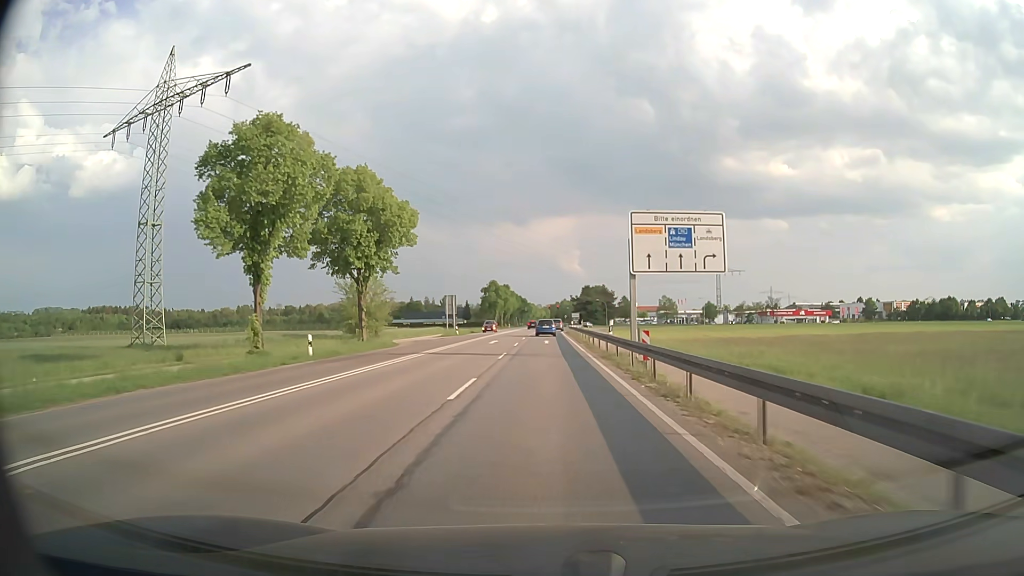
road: secondary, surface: asphalt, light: Day
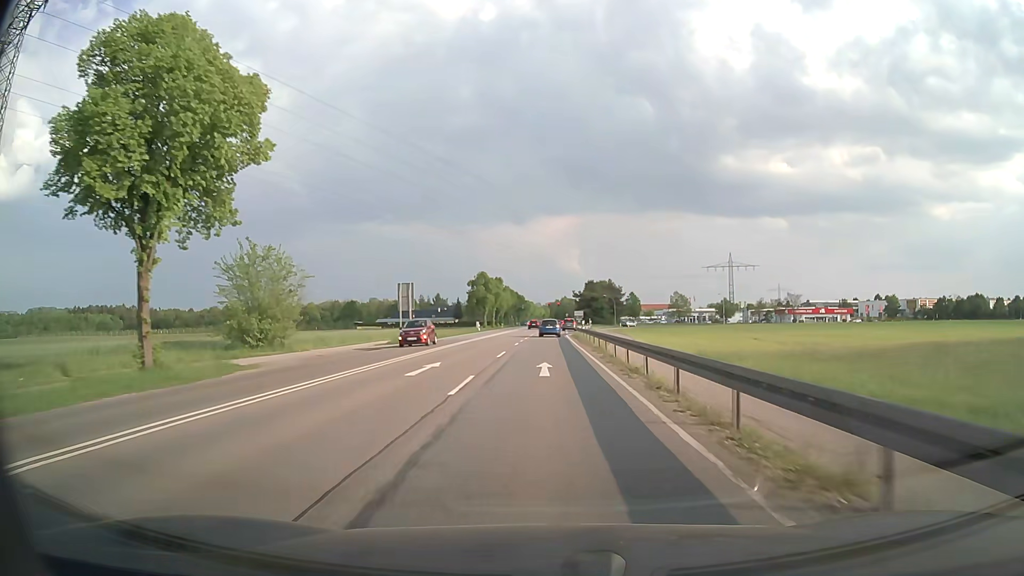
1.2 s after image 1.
(0.0, +23.2) m; 0°
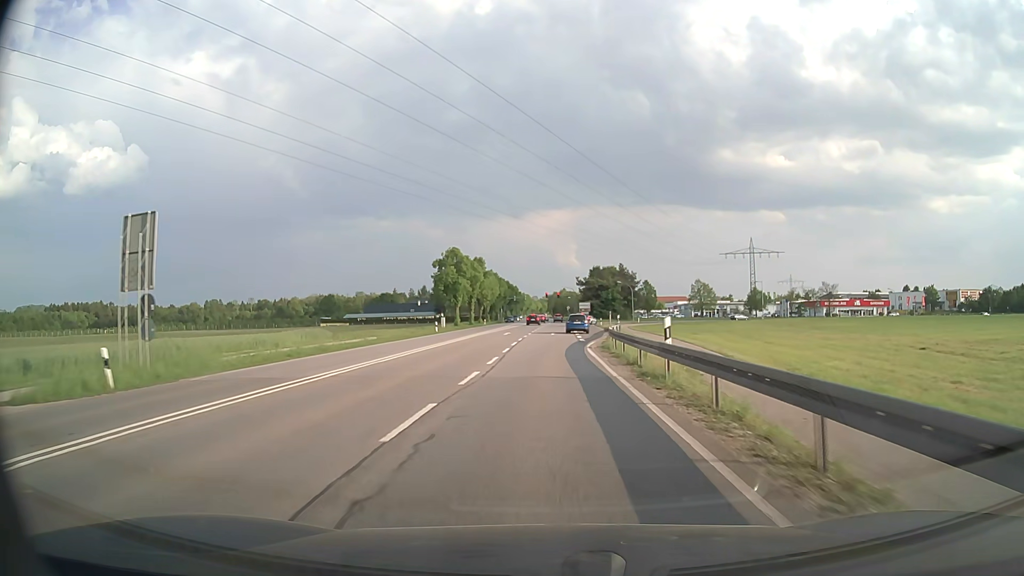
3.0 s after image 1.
(+0.1, +34.6) m; 0°
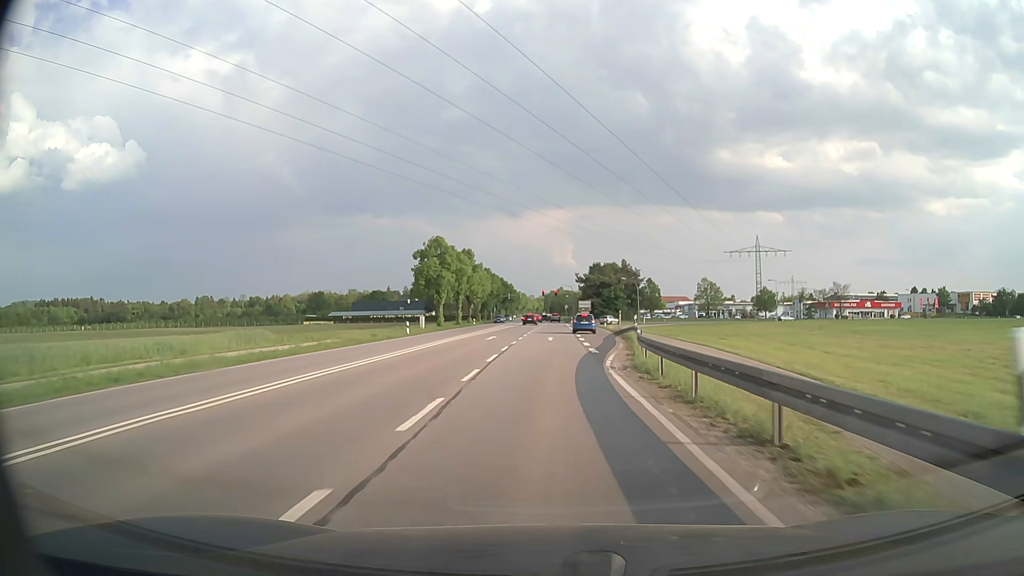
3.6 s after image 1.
(0.0, +11.0) m; 0°
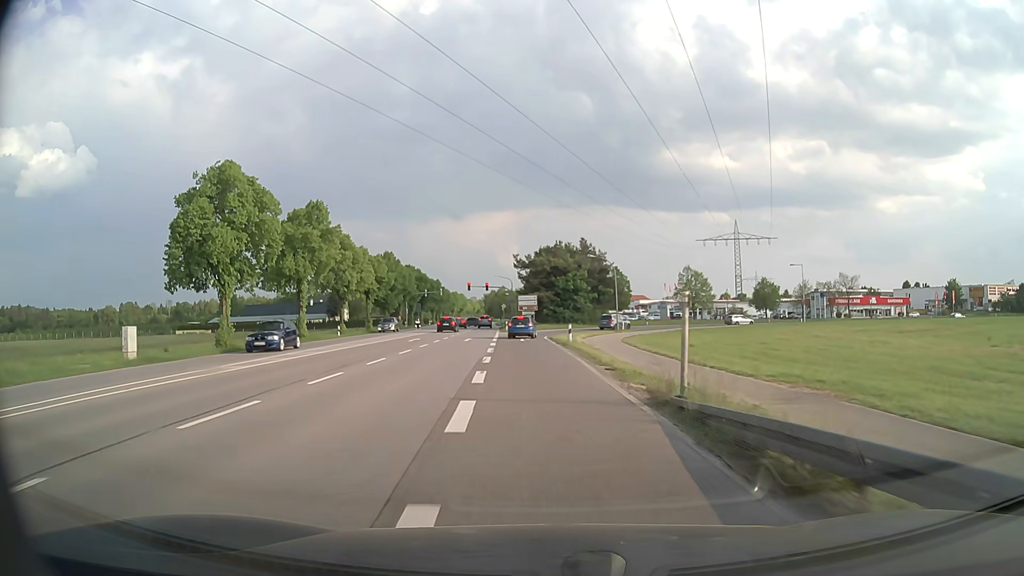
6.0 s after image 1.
(+2.4, +40.9) m; +5°
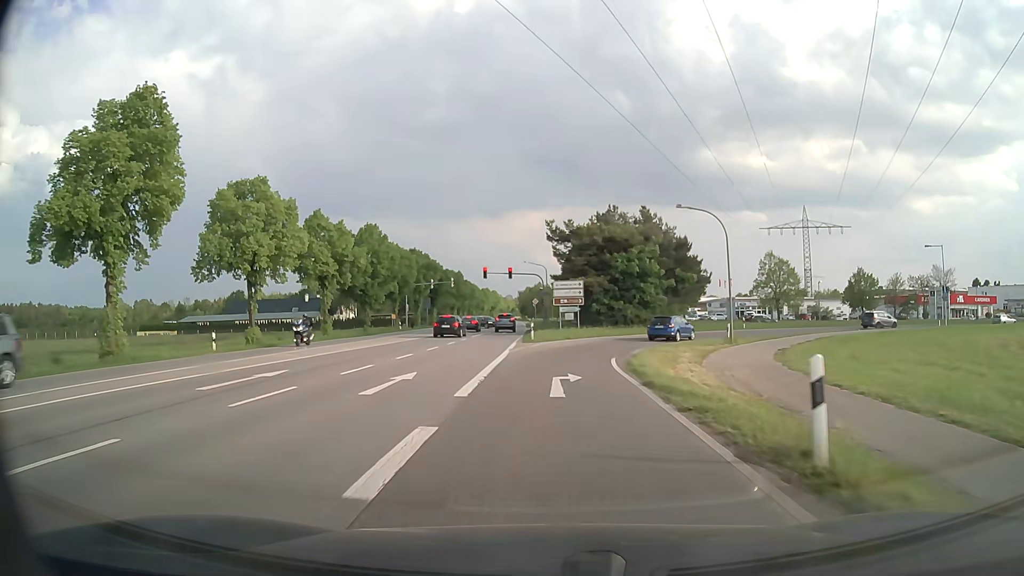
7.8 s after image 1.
(-0.9, +27.8) m; -3°
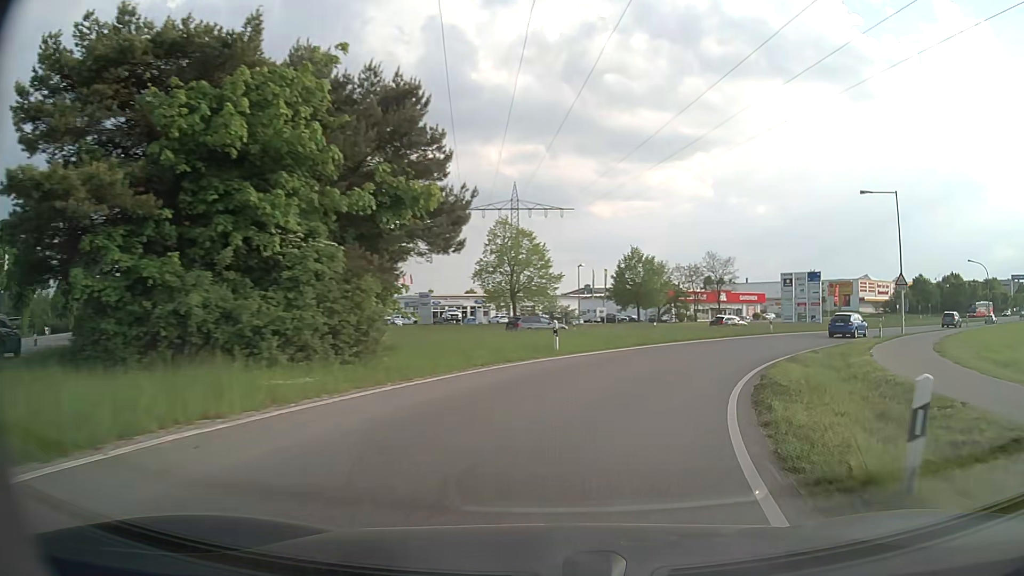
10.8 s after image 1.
(+5.4, +36.8) m; +27°
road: tertiary_link
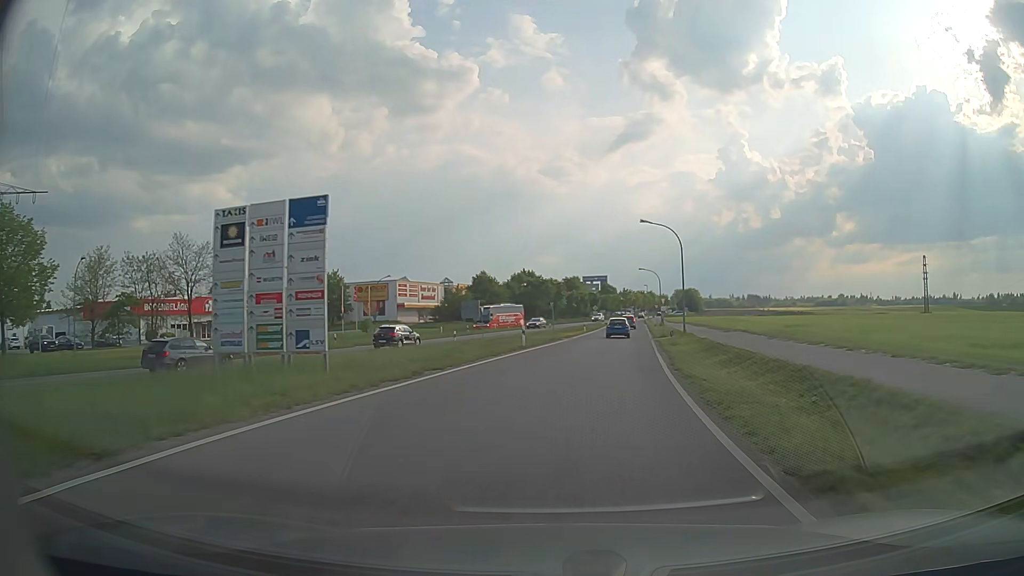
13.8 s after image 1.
(+15.0, +35.3) m; +40°
(0, +10) (+1, +20) (+3, +30) (+4, +40) (+5, +50) (+7, +60) (+8, +70) (+9, +79) (+11, +89) (+12, +99) m
